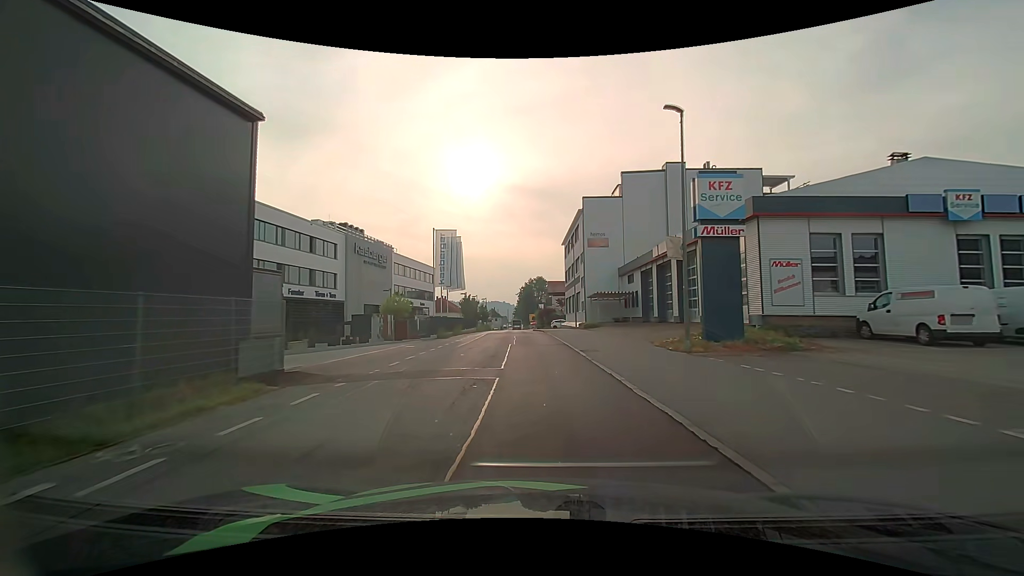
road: residential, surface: asphalt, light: Day
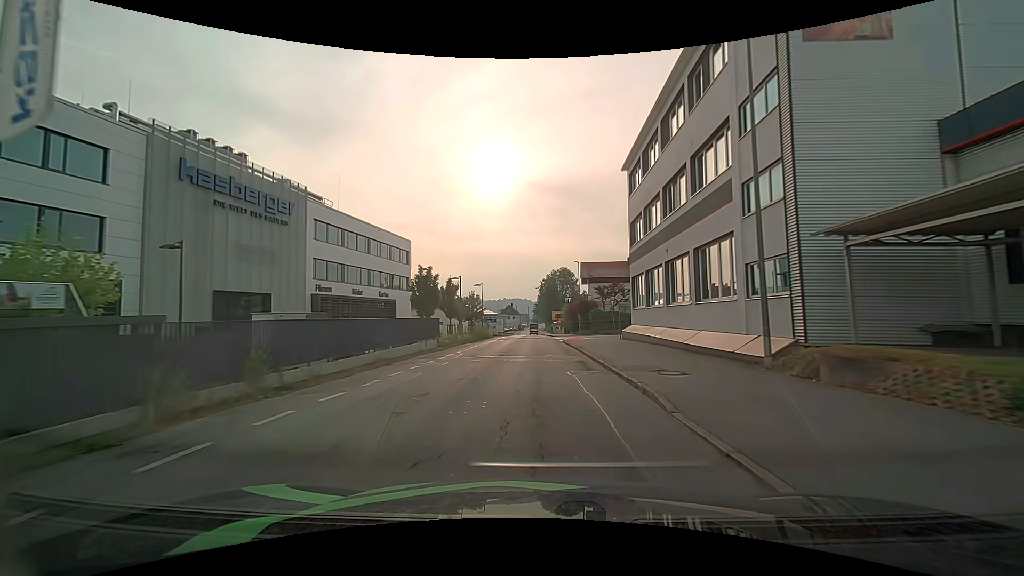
(-1.3, +35.9) m; -3°
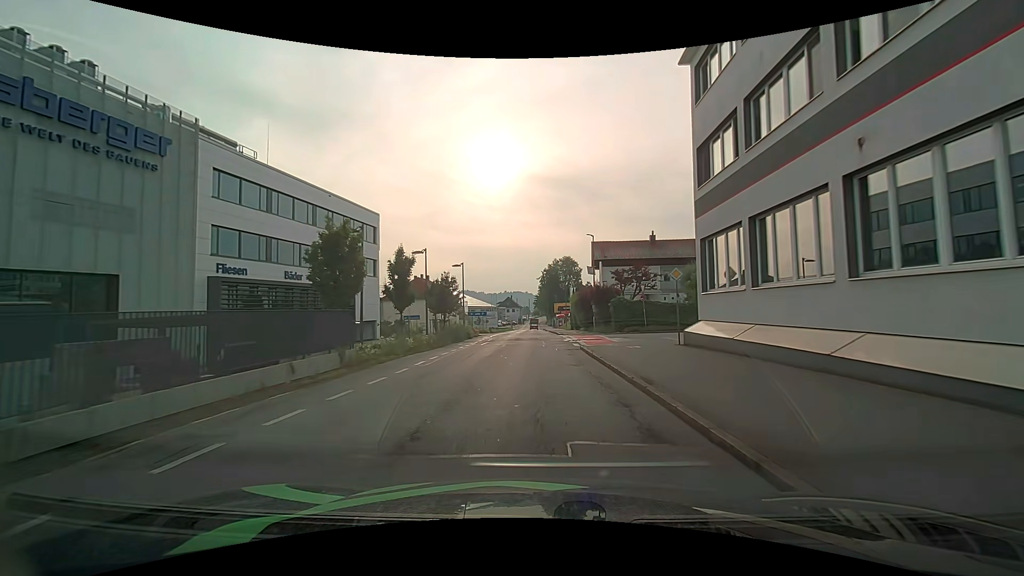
(0.0, +14.2) m; +1°
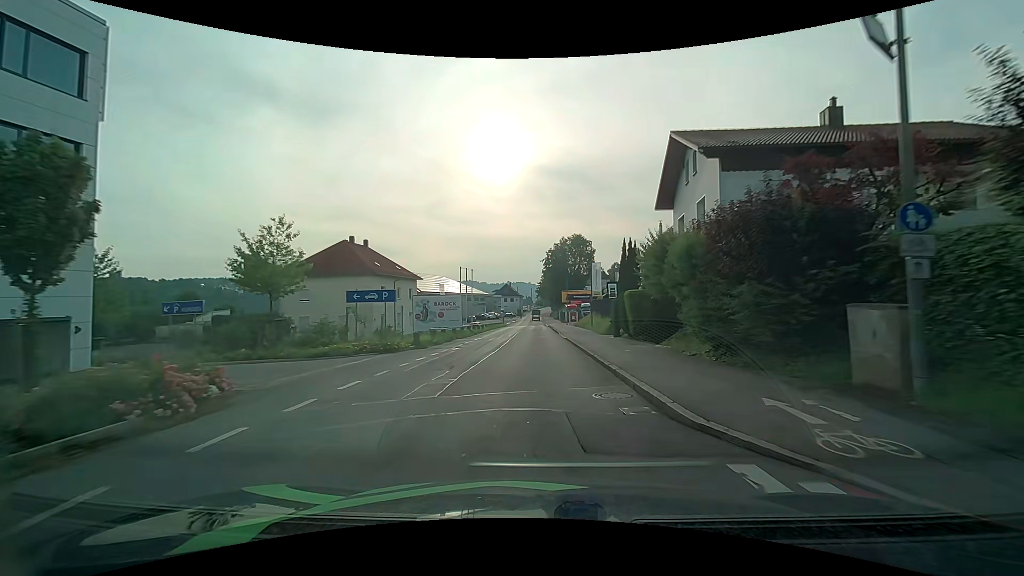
(-0.9, +36.0) m; -2°
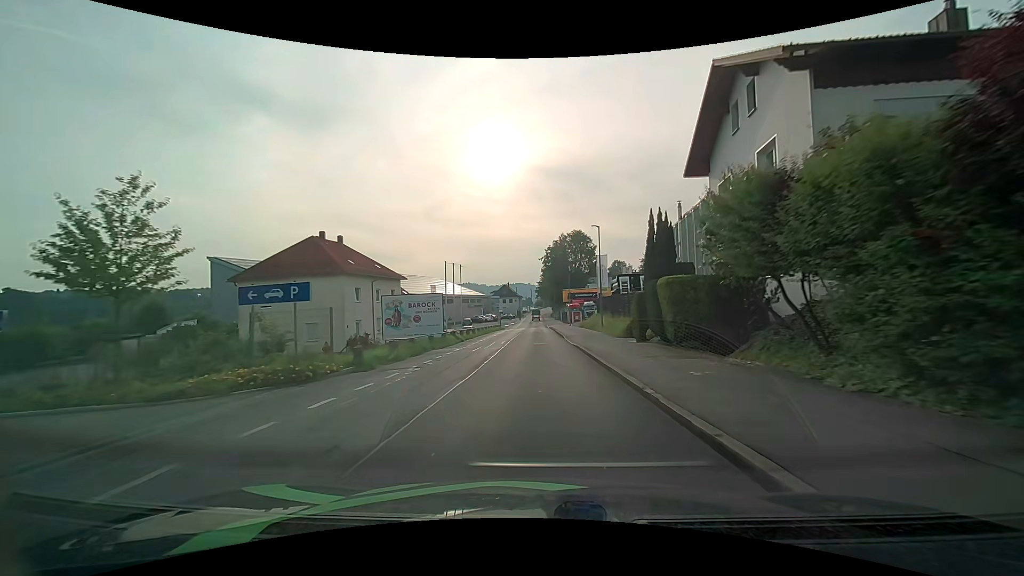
(0.0, +7.3) m; 0°
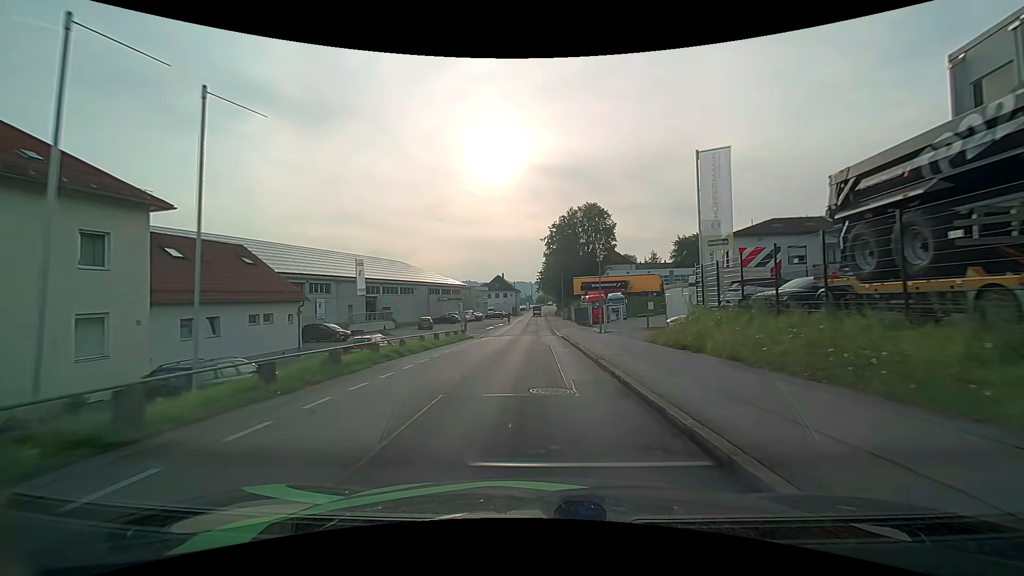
(-0.4, +36.7) m; -1°
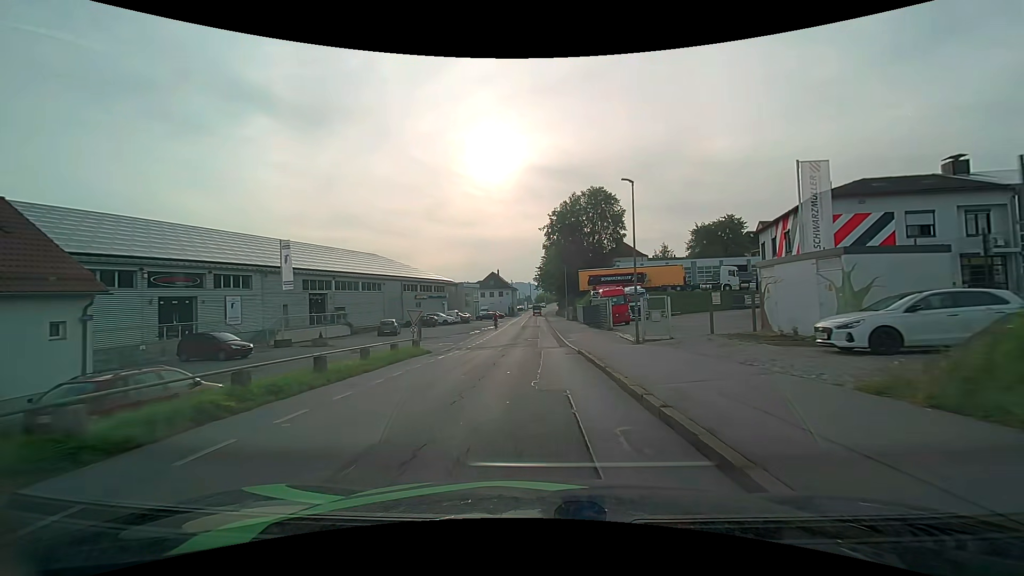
(0.0, +14.8) m; 0°
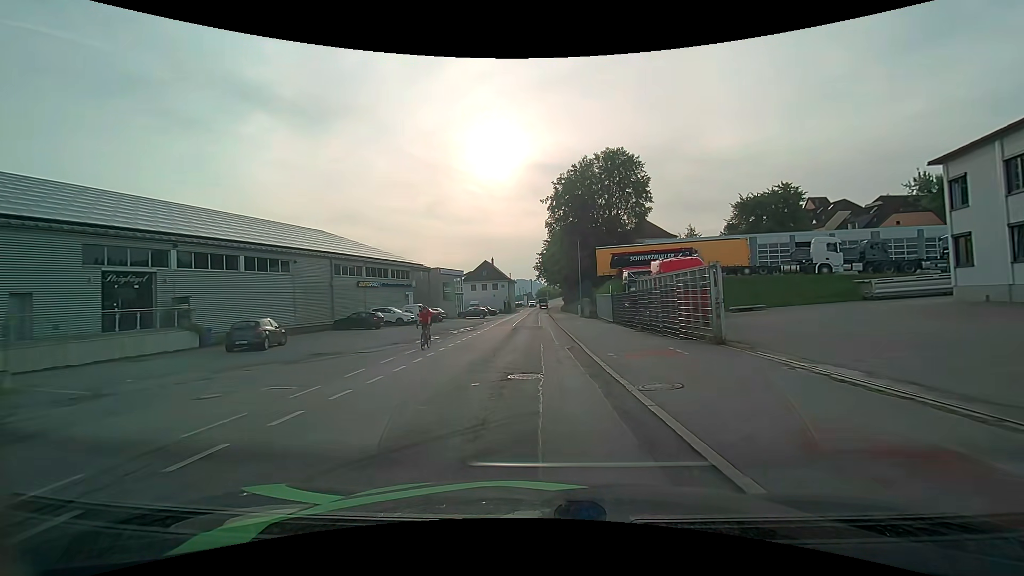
(-0.1, +22.3) m; -1°
(0, +10) (0, +20) (0, +30) (0, +40) (0, +50) (0, +60) (0, +70) (0, +80) (0, +90) (0, +100) m
